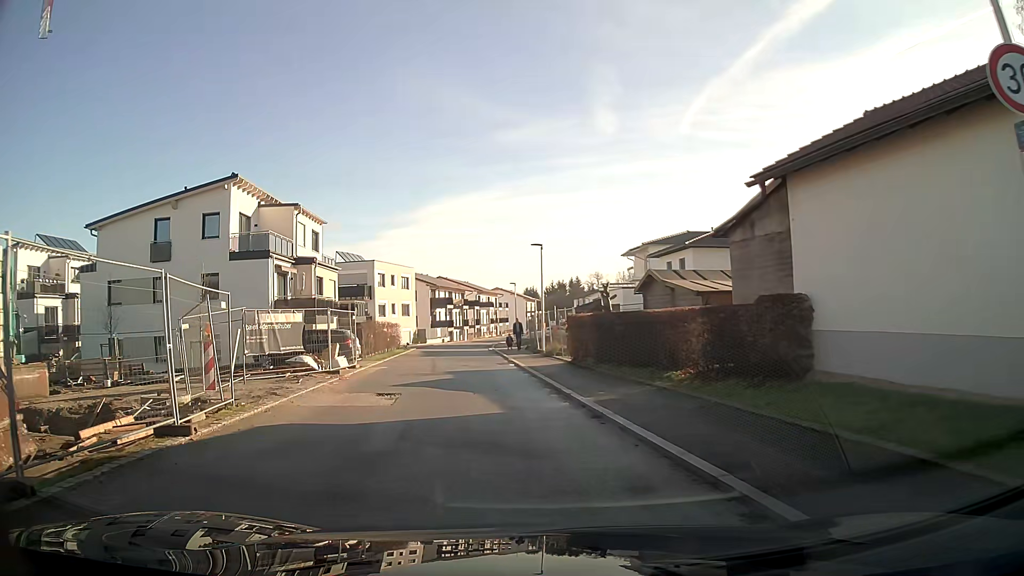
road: residential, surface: asphalt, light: Day
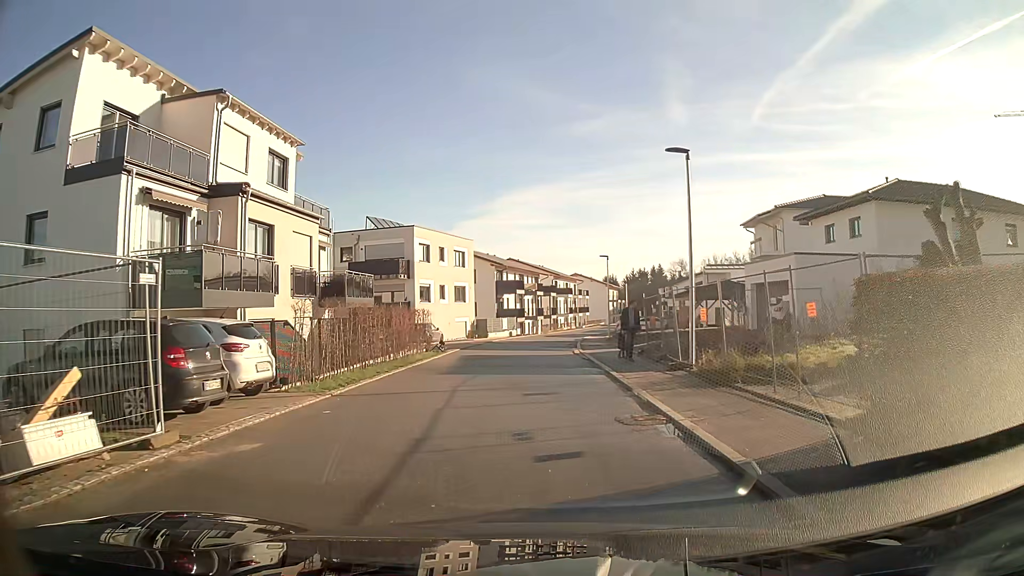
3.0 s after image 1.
(-1.1, +17.4) m; -5°
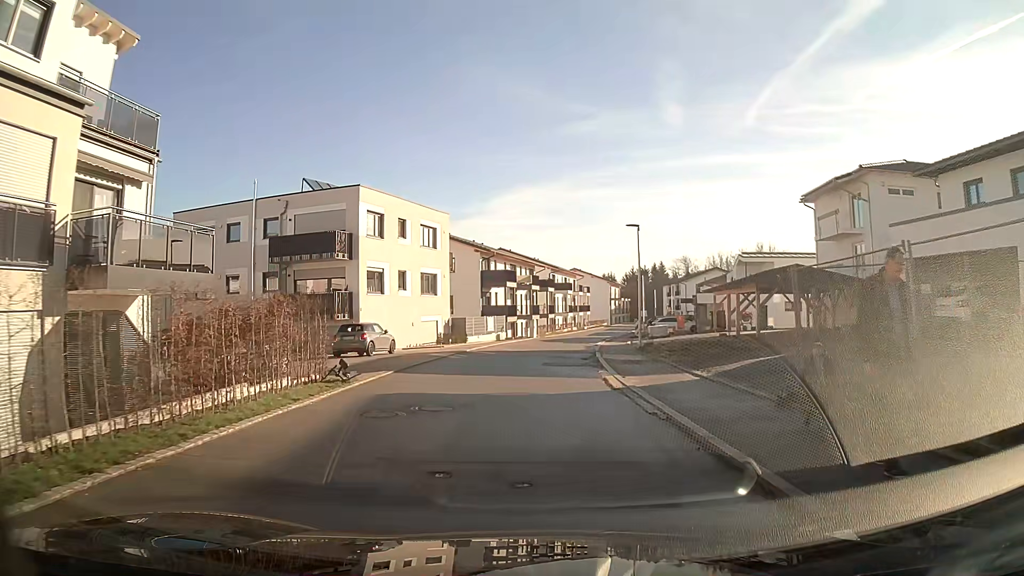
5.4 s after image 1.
(+0.1, +14.4) m; +1°
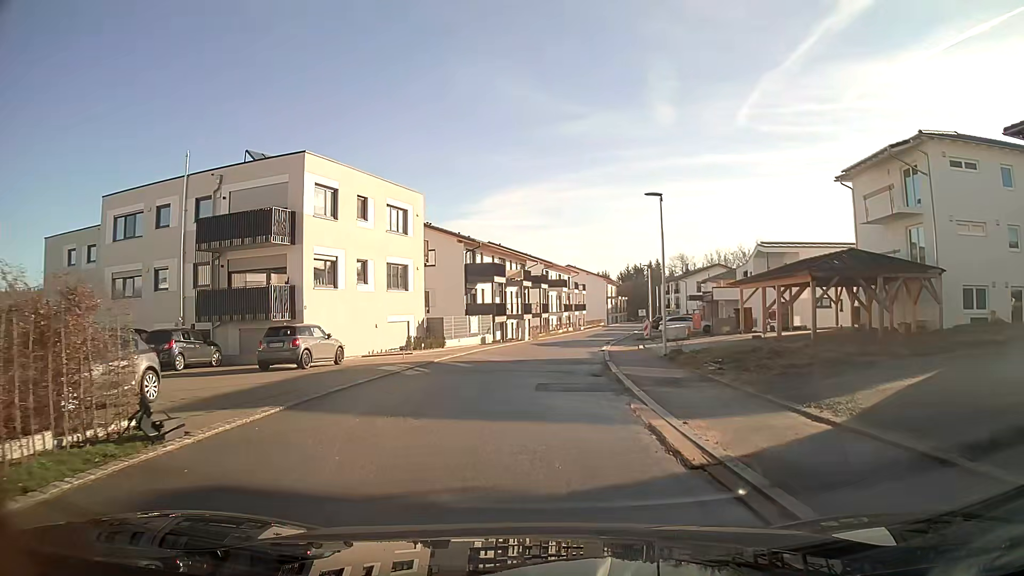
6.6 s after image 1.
(0.0, +7.2) m; 0°
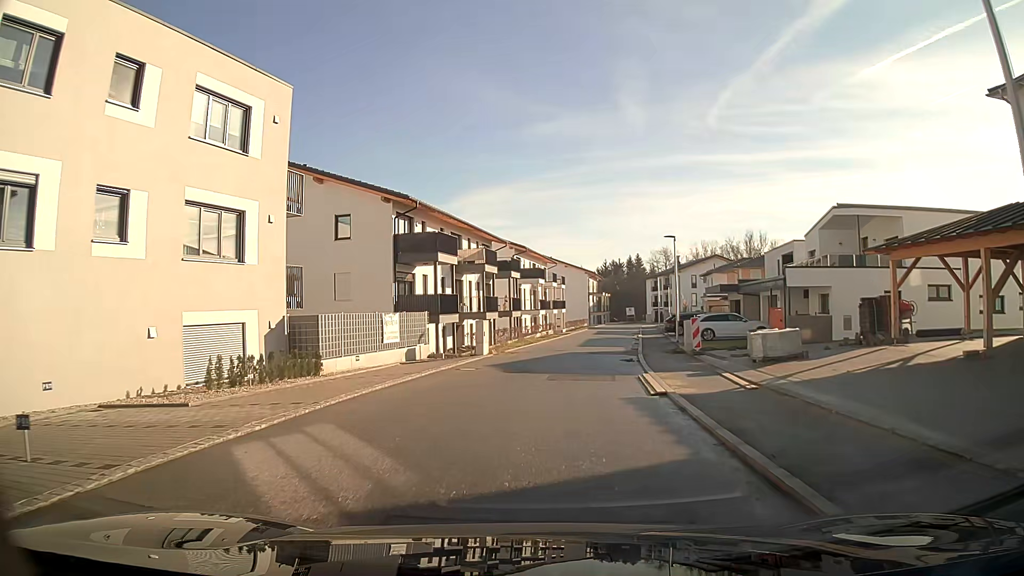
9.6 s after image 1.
(+0.3, +18.2) m; +3°
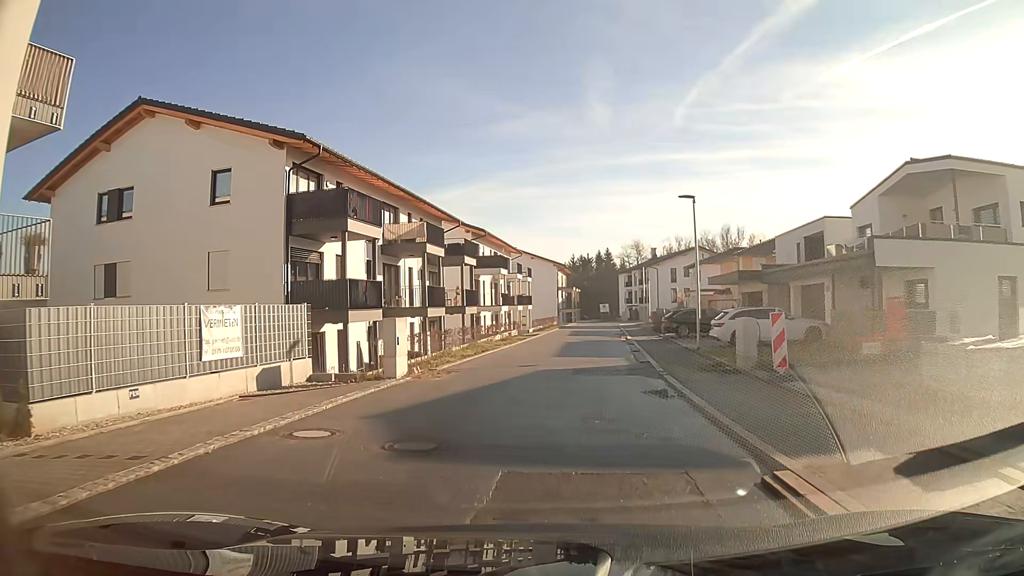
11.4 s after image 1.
(+0.3, +10.9) m; +4°
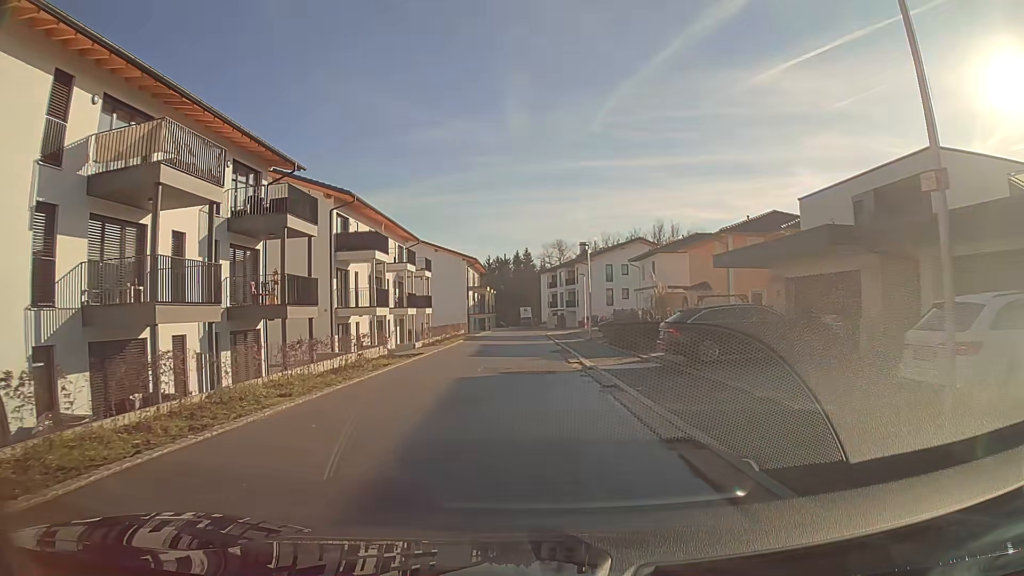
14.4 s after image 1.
(+1.1, +18.4) m; +6°
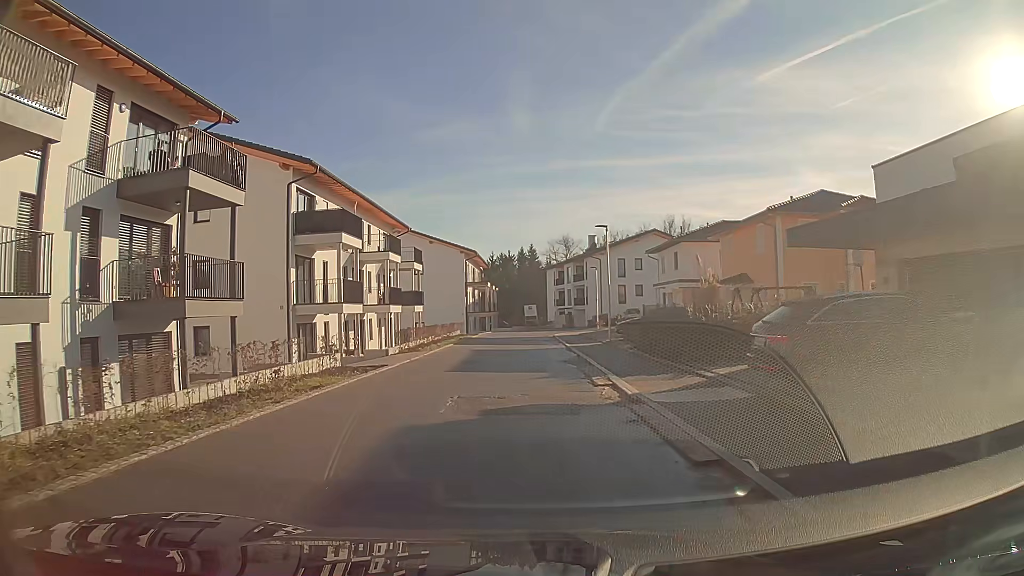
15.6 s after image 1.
(0.0, +7.4) m; 0°
(0, +10) (0, +20) (0, +30) (0, +40) (0, +50) (+3, +59) (+10, +66) (+20, +67) (+30, +65) (+40, +63) m
